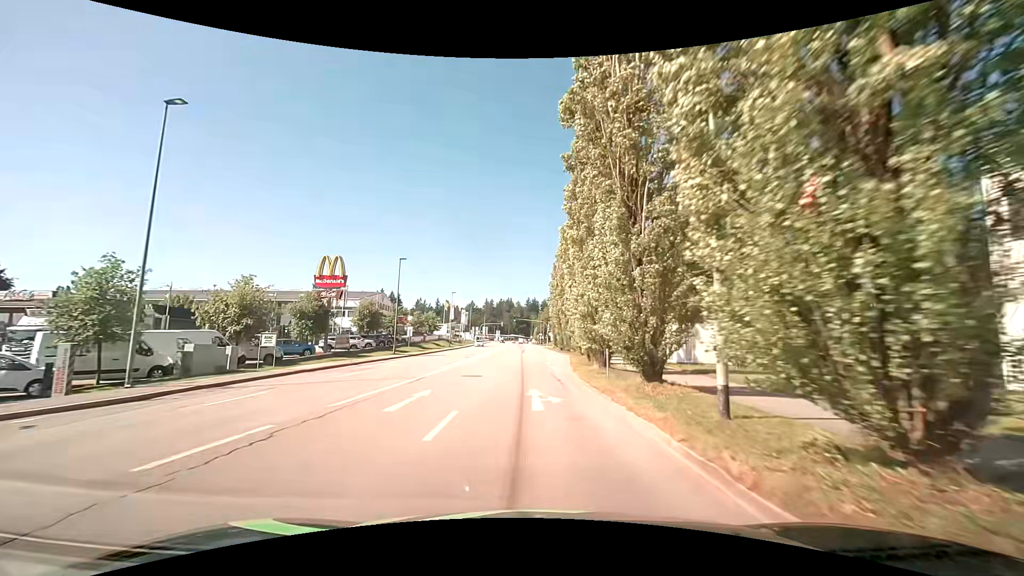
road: tertiary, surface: asphalt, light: Day
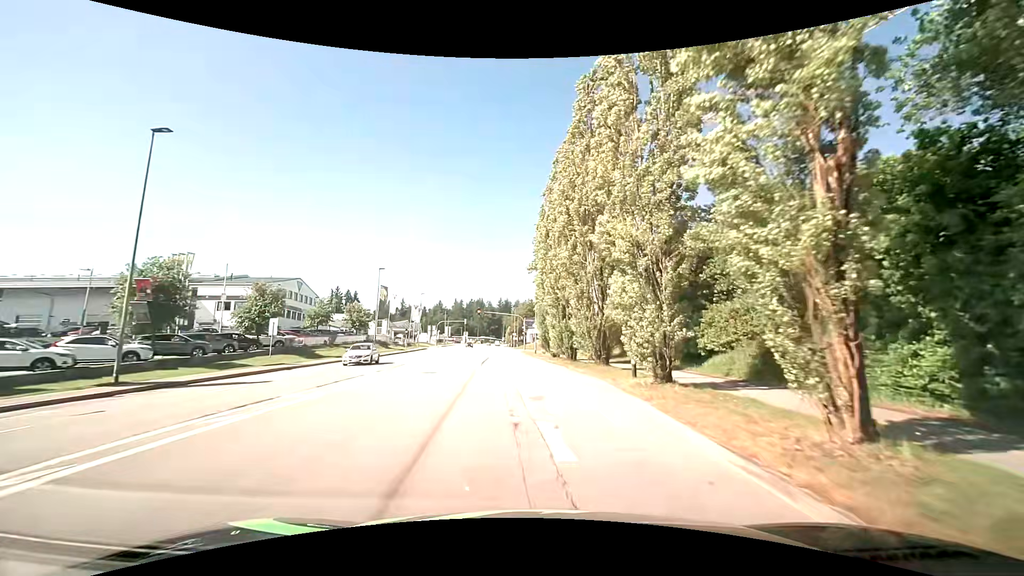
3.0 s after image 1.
(0.0, +32.5) m; +3°
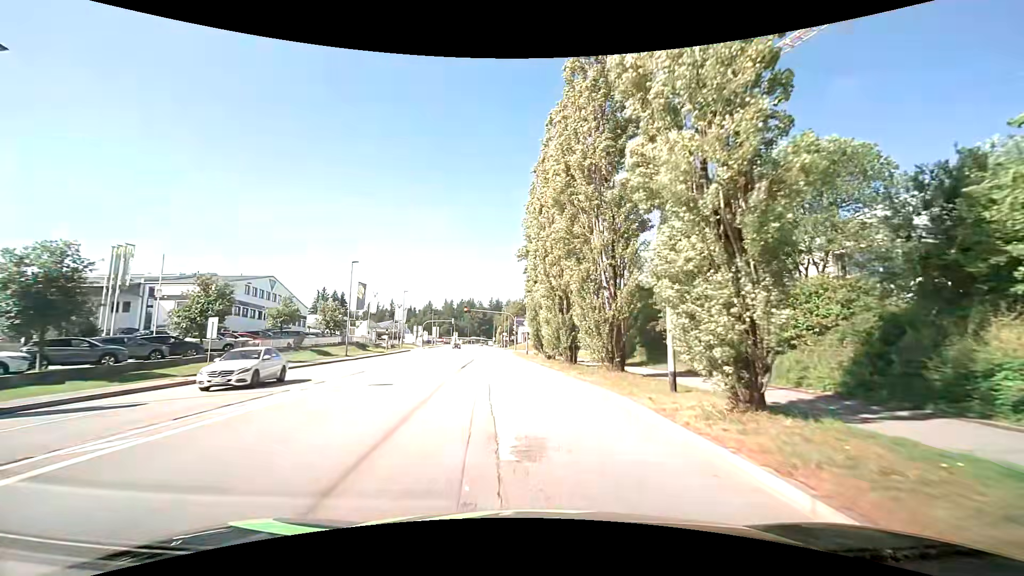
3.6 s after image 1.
(+0.1, +6.1) m; +1°
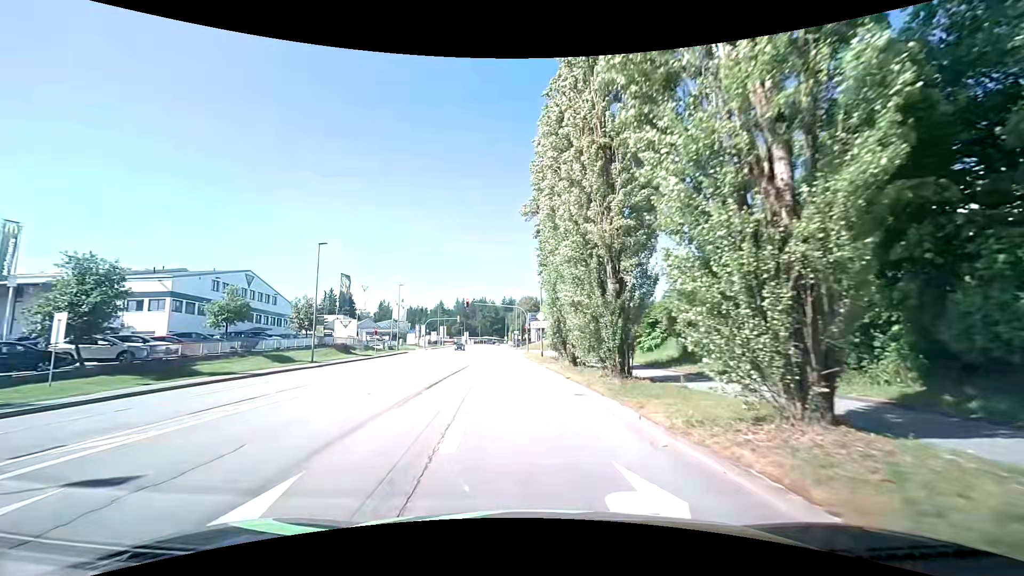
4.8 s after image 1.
(-0.1, +11.7) m; -1°
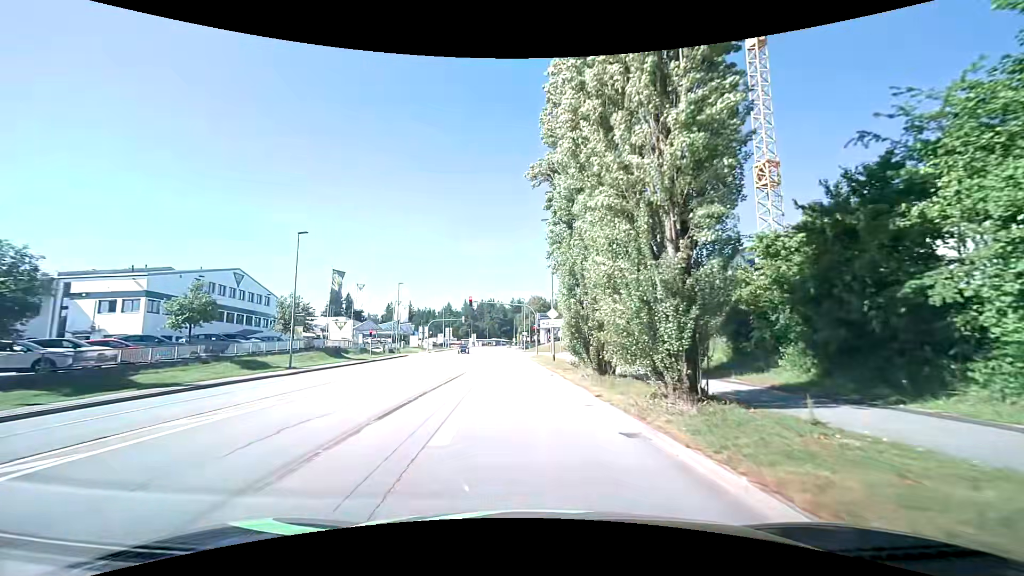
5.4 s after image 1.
(-0.1, +5.6) m; -2°
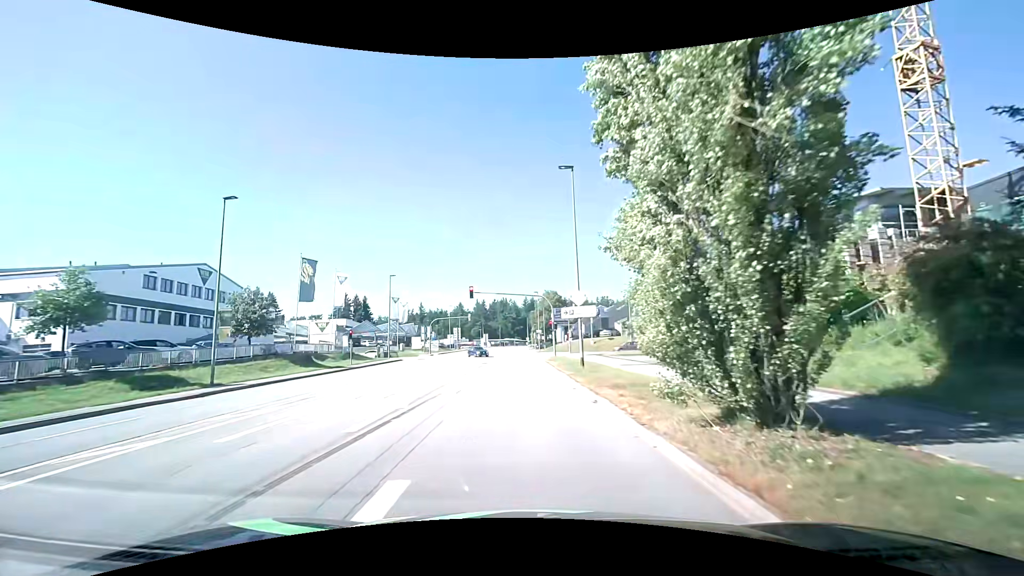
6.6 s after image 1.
(-0.2, +10.8) m; -3°
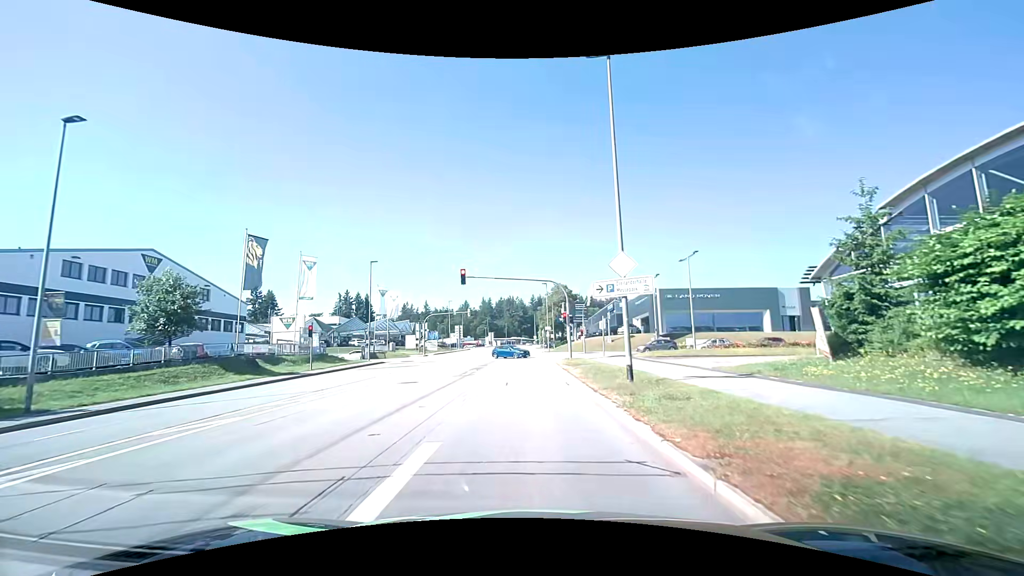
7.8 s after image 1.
(+0.1, +10.2) m; +1°
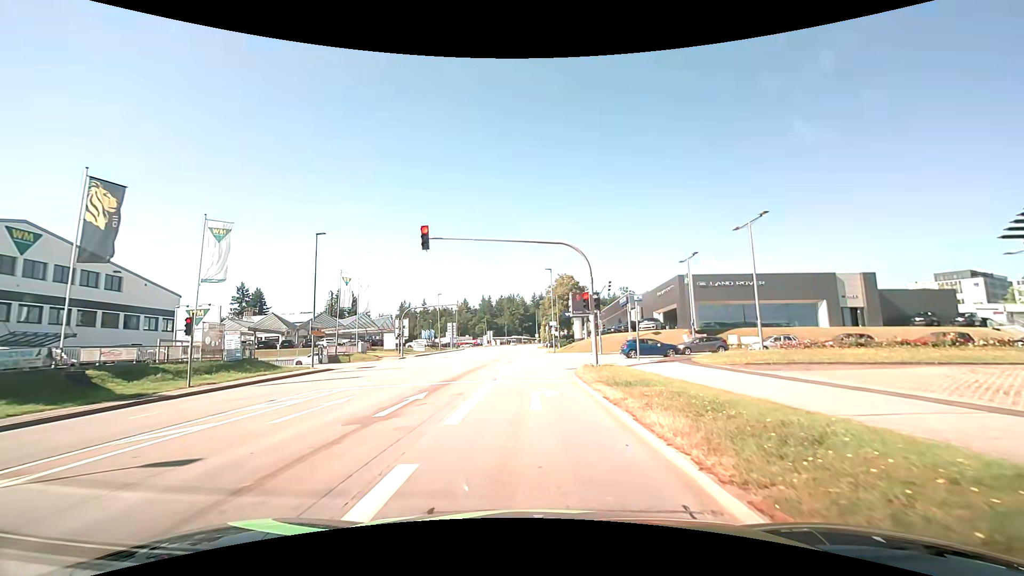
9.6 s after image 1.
(-0.2, +13.3) m; -1°
(0, +10) (0, +20) (+1, +30) (+7, +37) (+17, +40) (+27, +40) (+37, +39) (+47, +37) (+57, +36) (+66, +34) m
